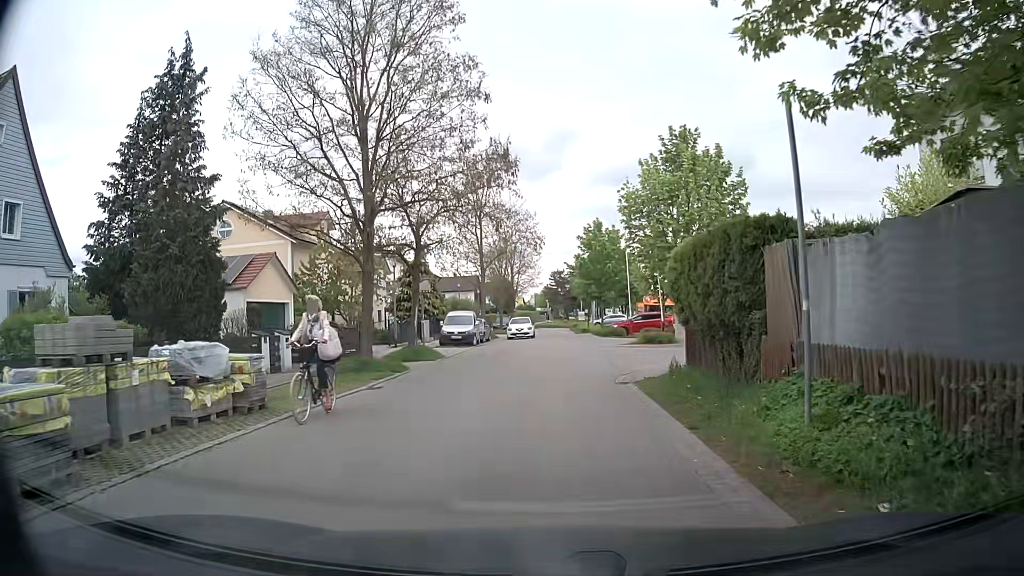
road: residential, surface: asphalt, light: Day
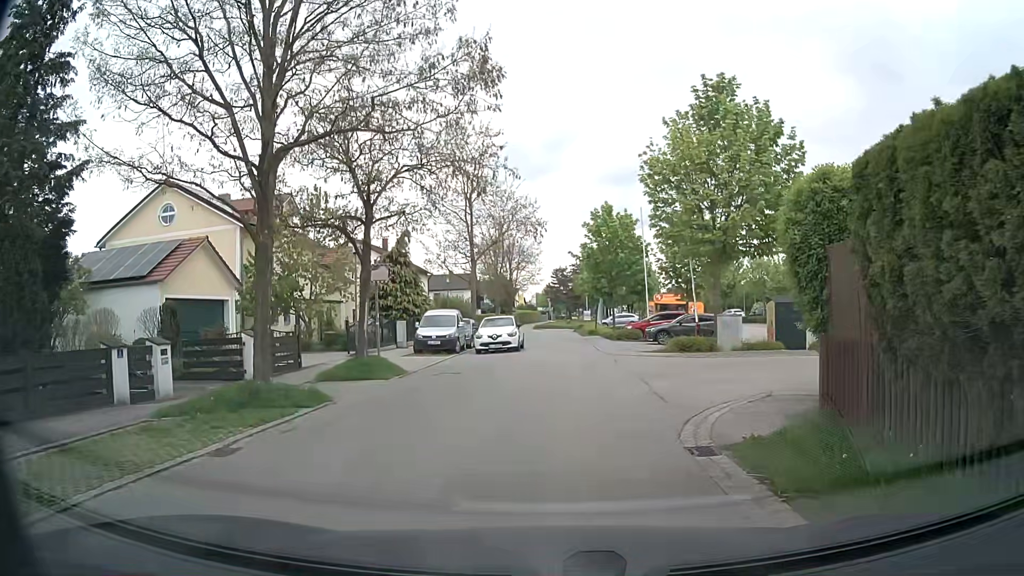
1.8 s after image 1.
(+0.1, +6.9) m; +1°
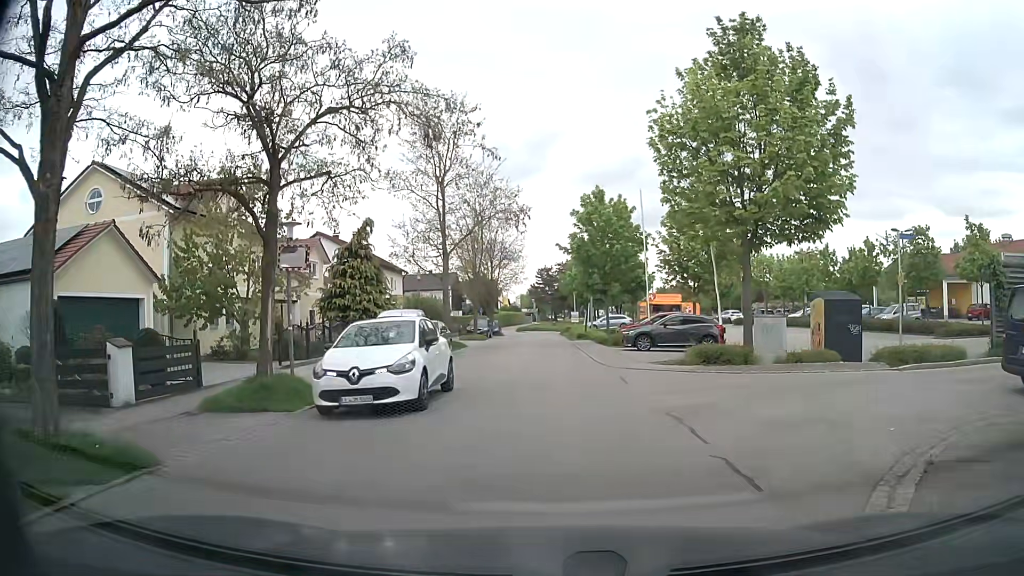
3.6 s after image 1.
(0.0, +5.5) m; 0°
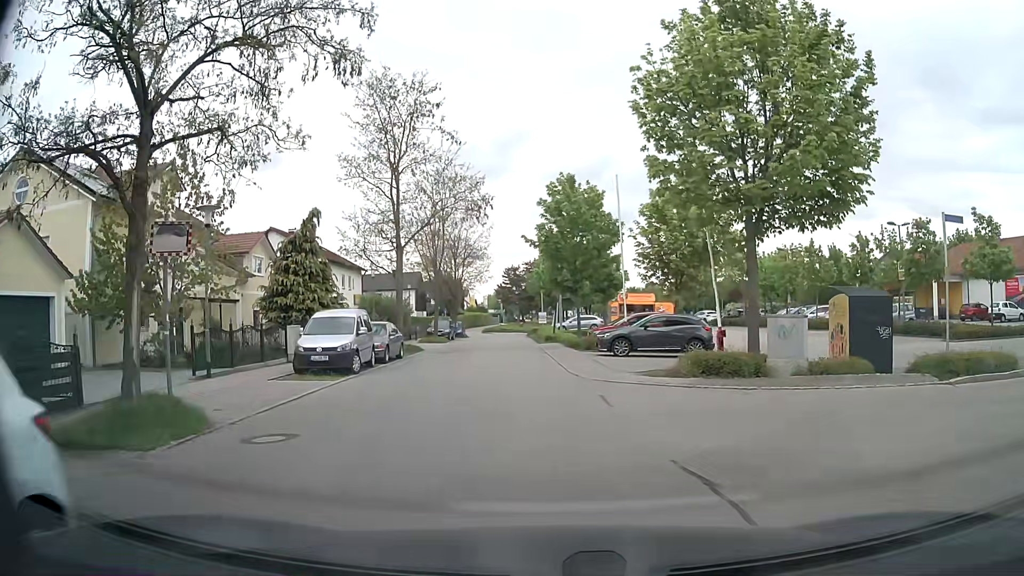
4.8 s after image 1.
(+0.1, +3.5) m; +4°
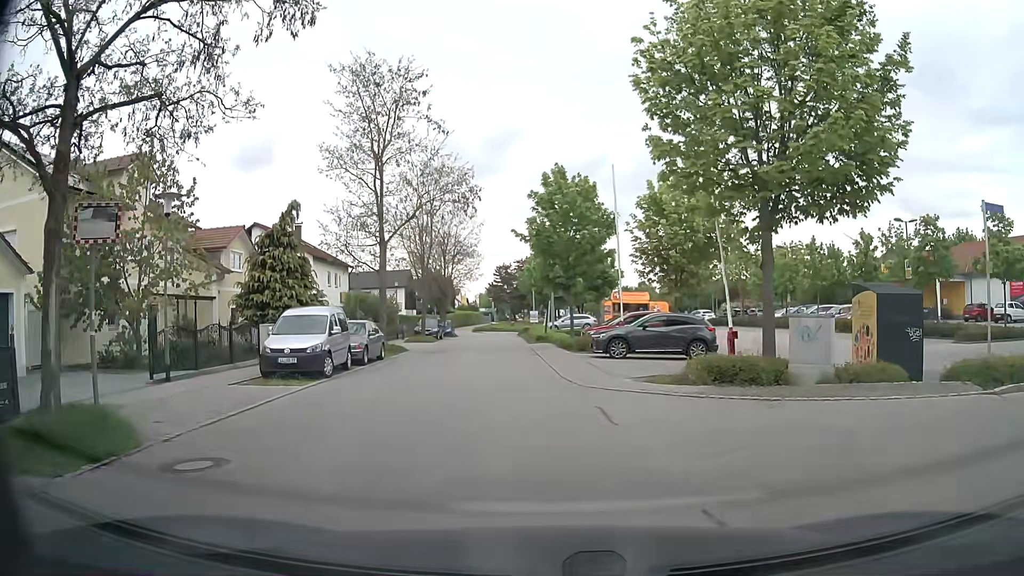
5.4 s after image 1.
(0.0, +1.7) m; -1°
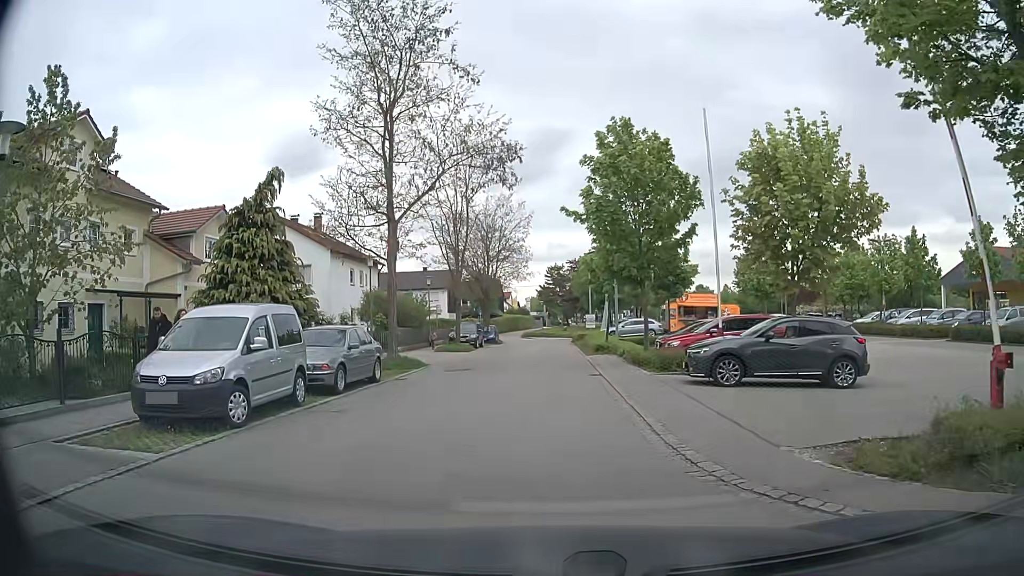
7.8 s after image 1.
(-0.2, +7.9) m; -4°
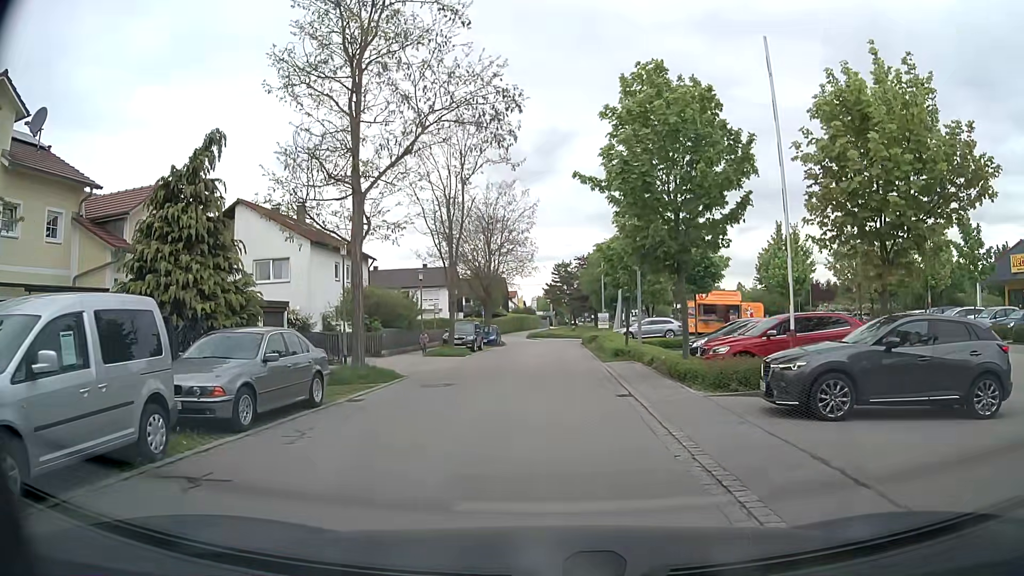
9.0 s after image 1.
(-0.1, +5.3) m; -1°
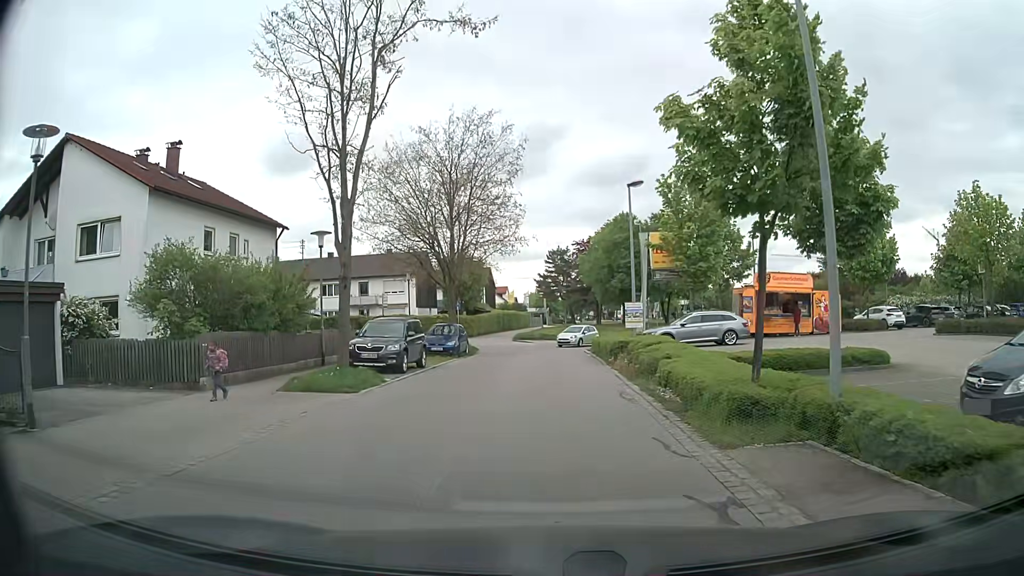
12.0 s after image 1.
(+0.4, +17.2) m; +1°
(0, +10) (+1, +20) (+1, +30) (+2, +40) (+8, +47) (+17, +51) (+27, +54) (+36, +57) (+46, +57) (+56, +54) m
